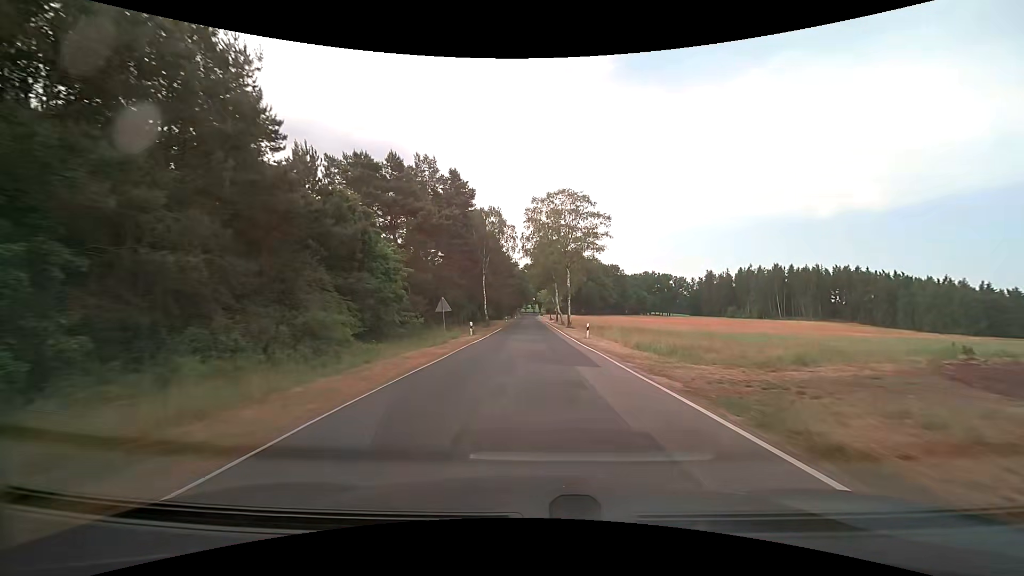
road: tertiary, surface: asphalt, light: Day
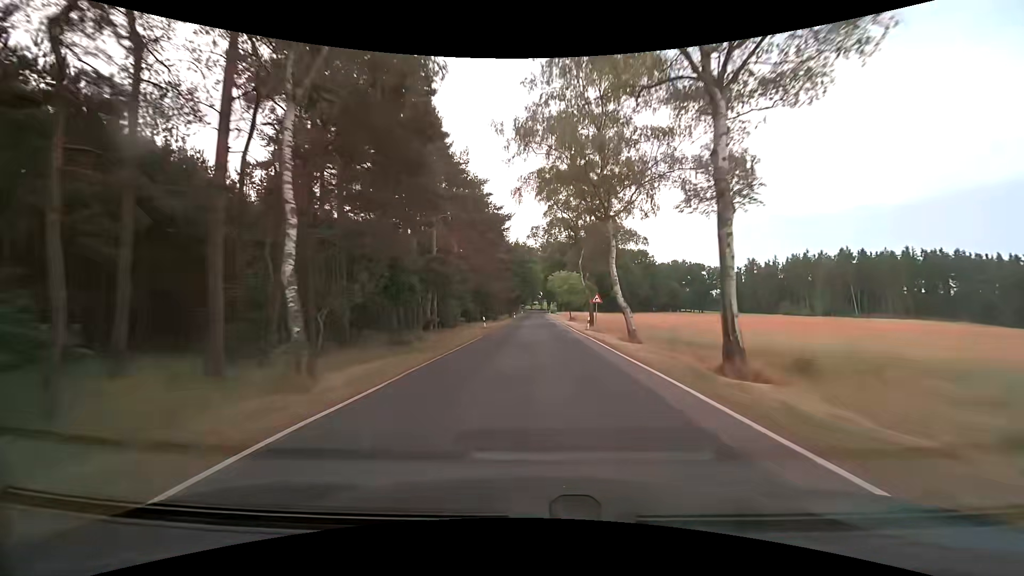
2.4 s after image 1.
(-0.4, +45.4) m; -1°
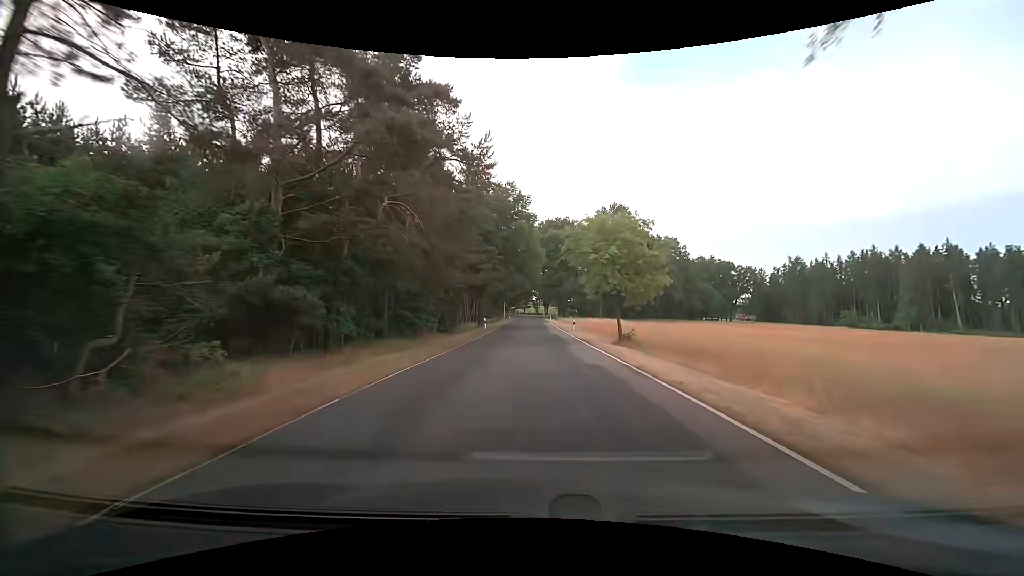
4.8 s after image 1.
(+0.2, +43.9) m; 0°
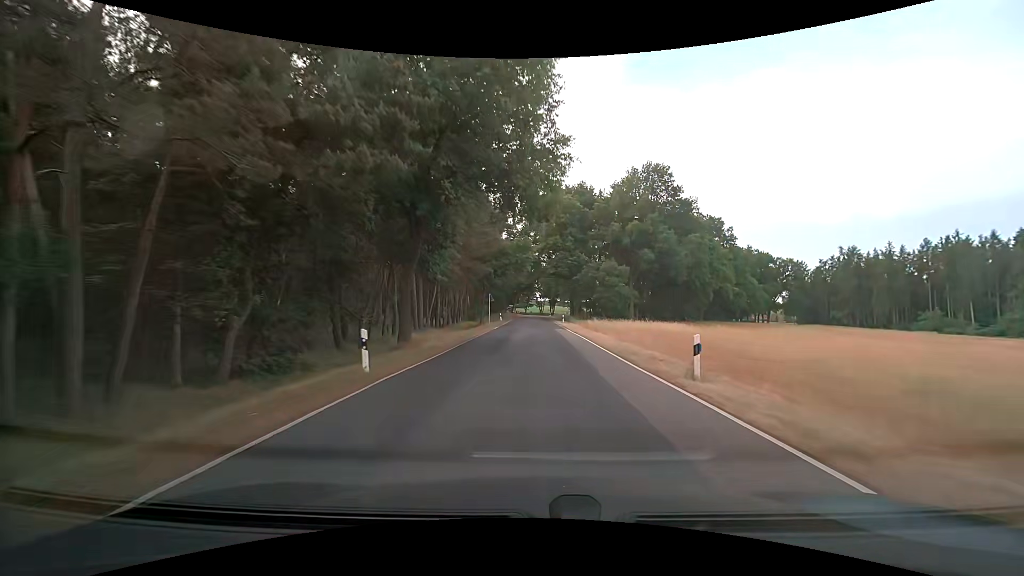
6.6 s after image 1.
(0.0, +30.3) m; 0°
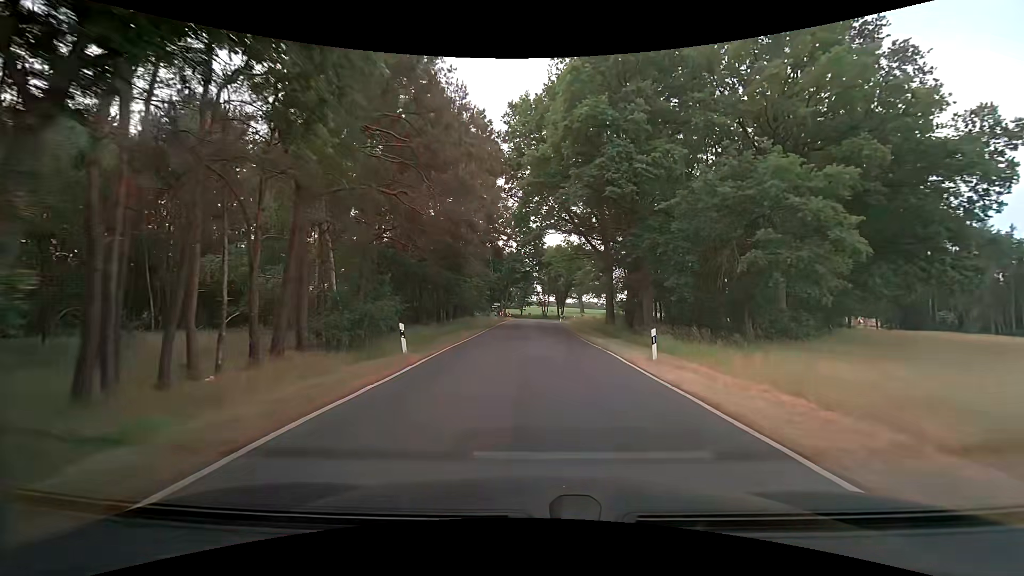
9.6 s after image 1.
(-0.1, +45.3) m; 0°
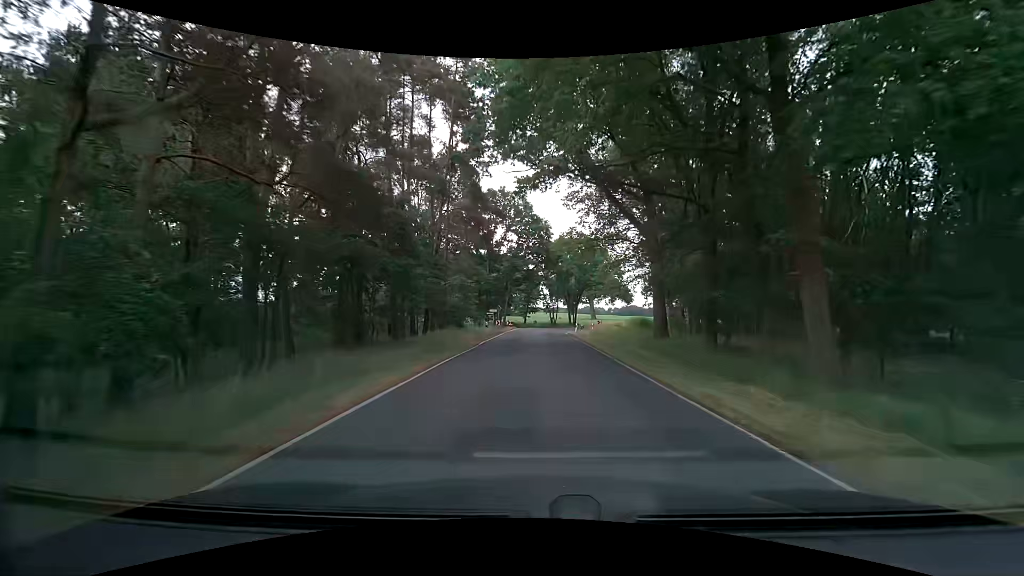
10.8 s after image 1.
(-0.1, +16.3) m; 0°
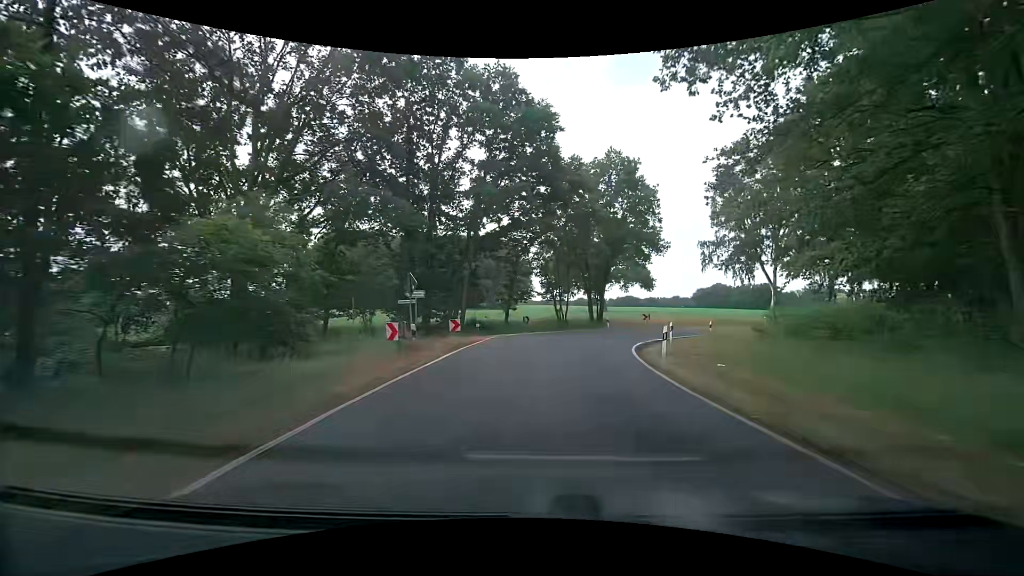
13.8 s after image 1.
(0.0, +36.5) m; +1°
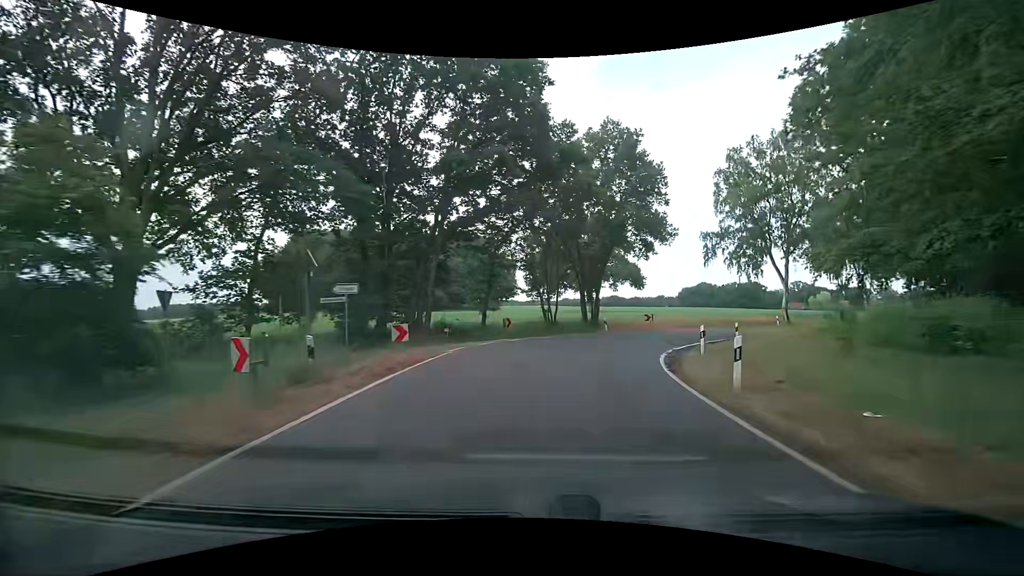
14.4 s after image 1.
(+0.1, +6.6) m; +1°
(+1, +10) (+3, +20) (+8, +29) (+14, +36) (+22, +43) (+30, +49) (+37, +55) (+45, +61) (+53, +67) (+61, +74) m
